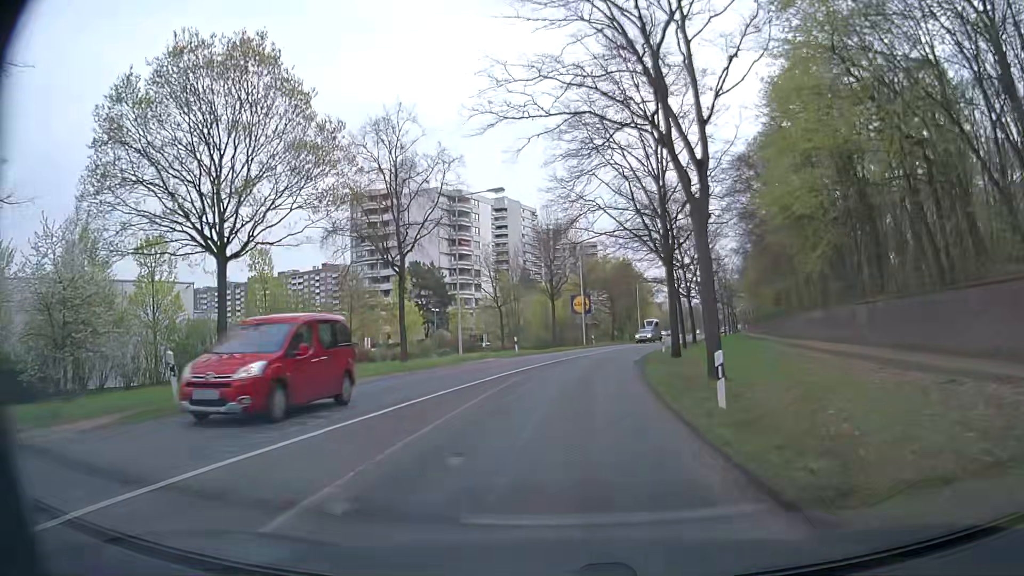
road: secondary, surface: asphalt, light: Day
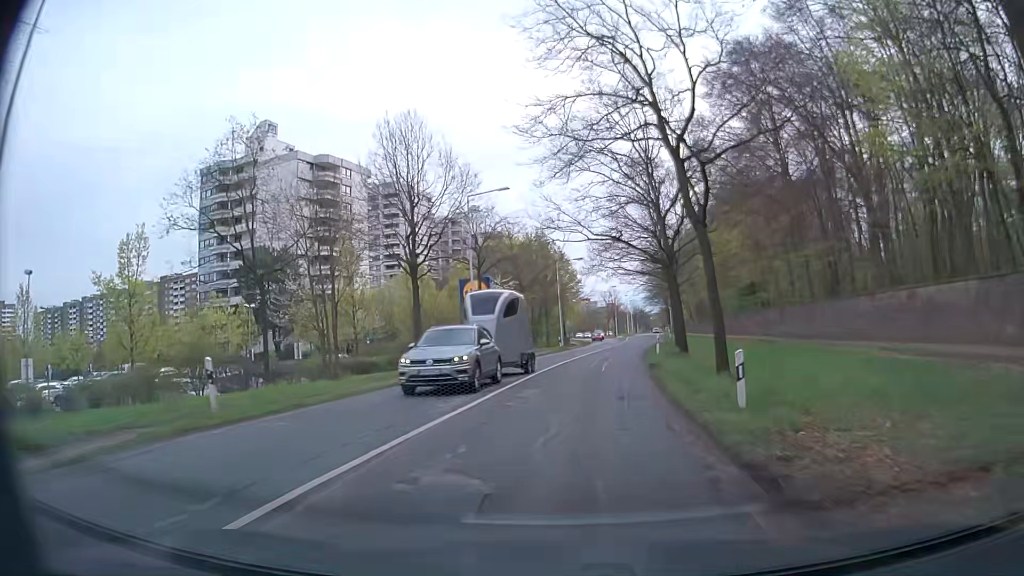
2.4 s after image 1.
(+1.8, +30.3) m; +8°
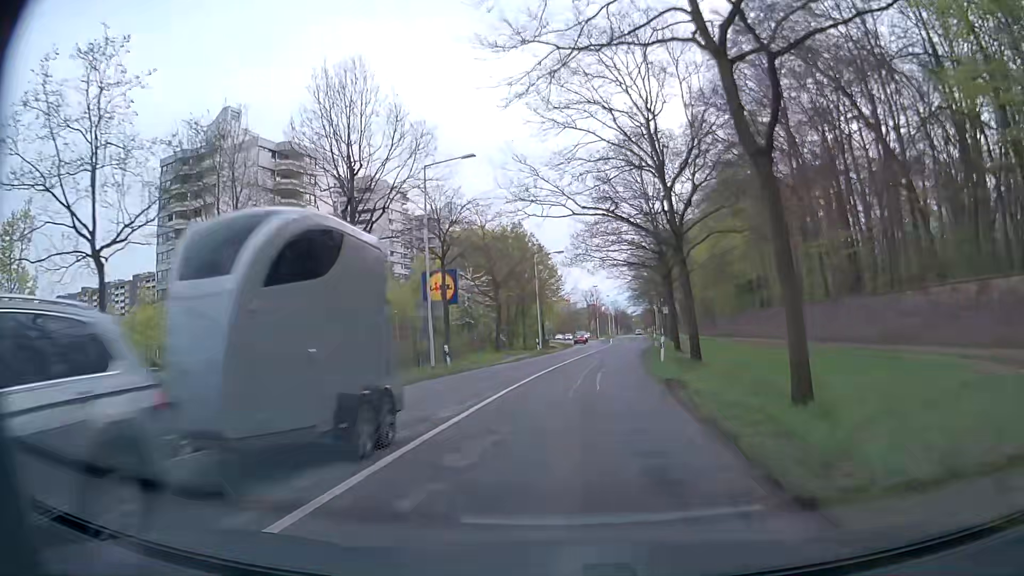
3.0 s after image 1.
(+0.1, +7.6) m; +2°
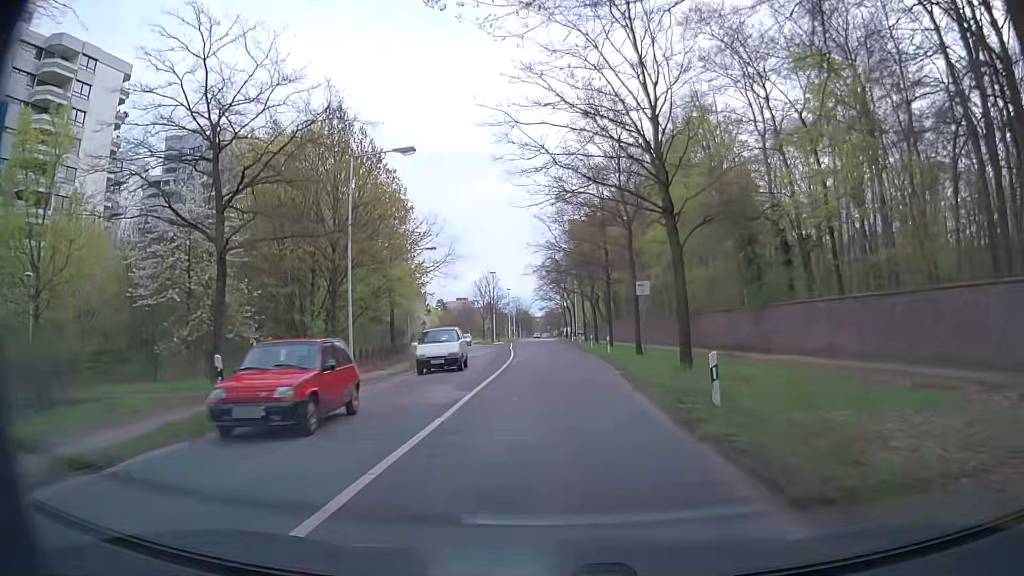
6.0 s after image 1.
(+2.5, +37.9) m; +7°
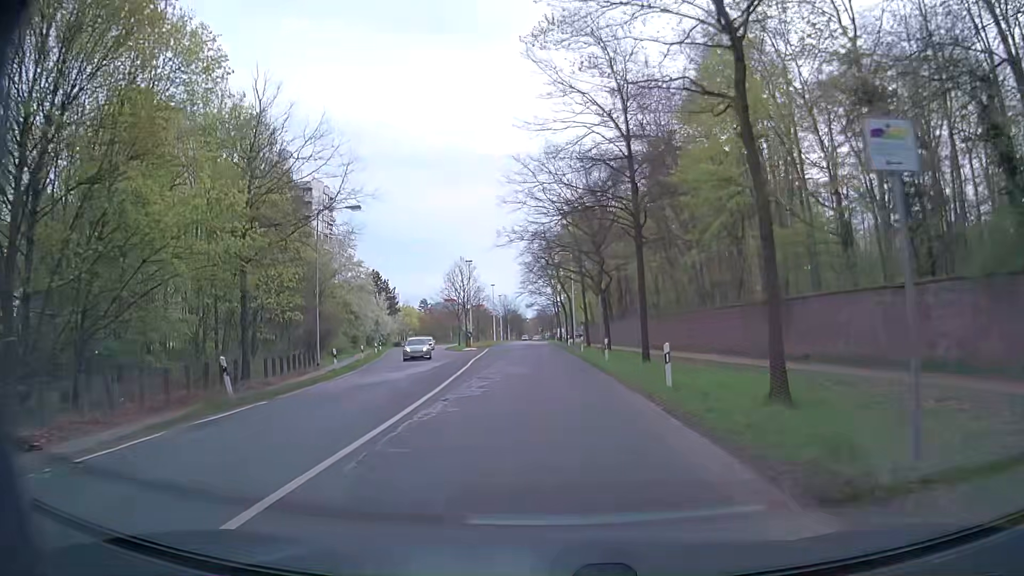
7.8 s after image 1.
(+0.7, +22.9) m; +2°
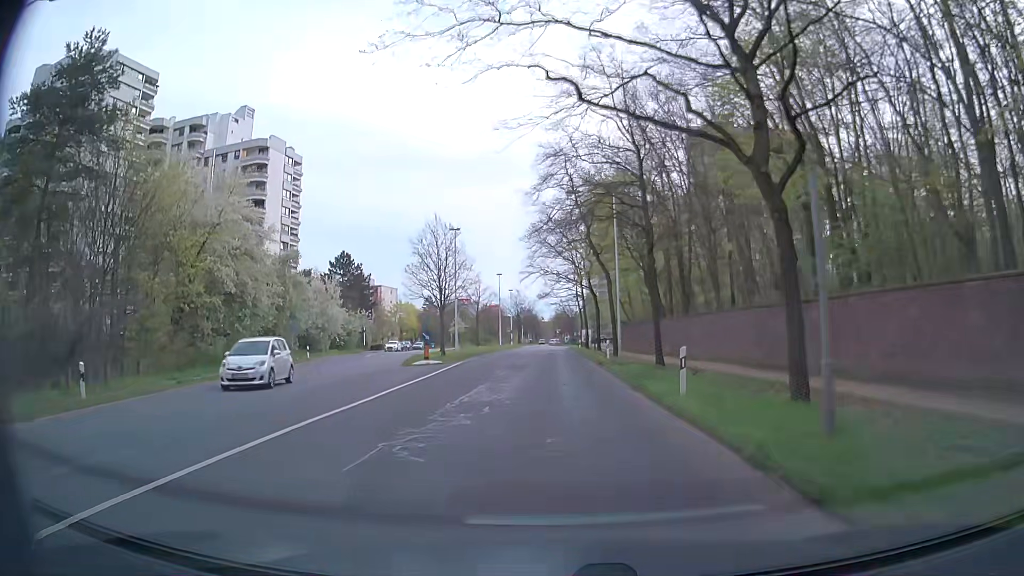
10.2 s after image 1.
(-0.5, +30.6) m; -2°
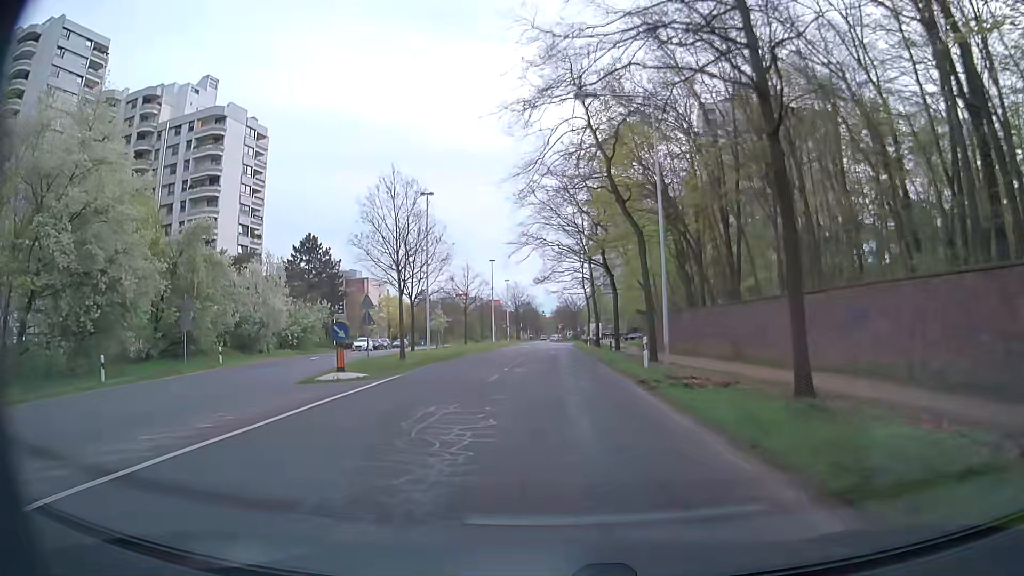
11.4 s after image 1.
(0.0, +15.3) m; 0°
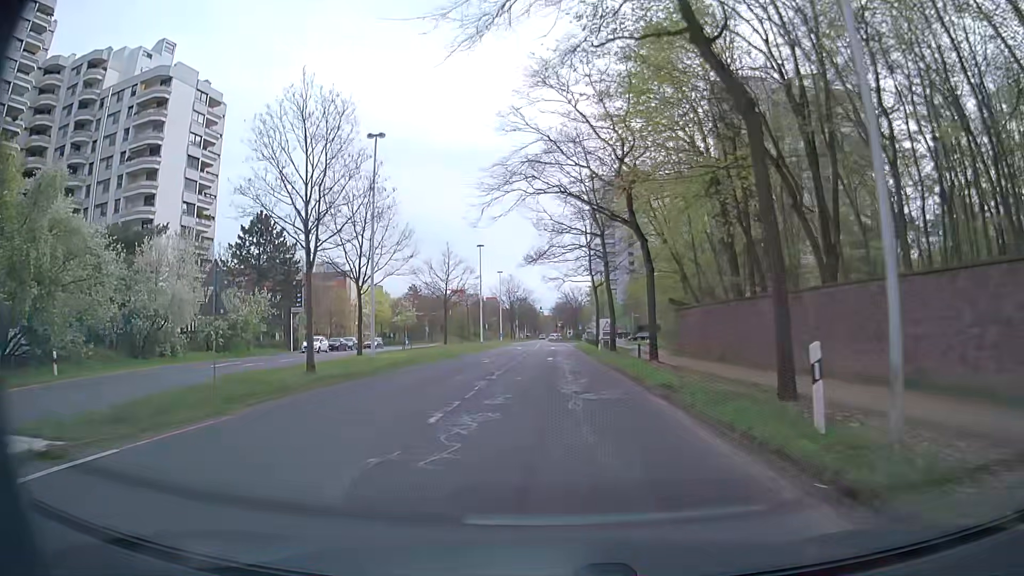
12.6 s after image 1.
(0.0, +15.3) m; 0°
